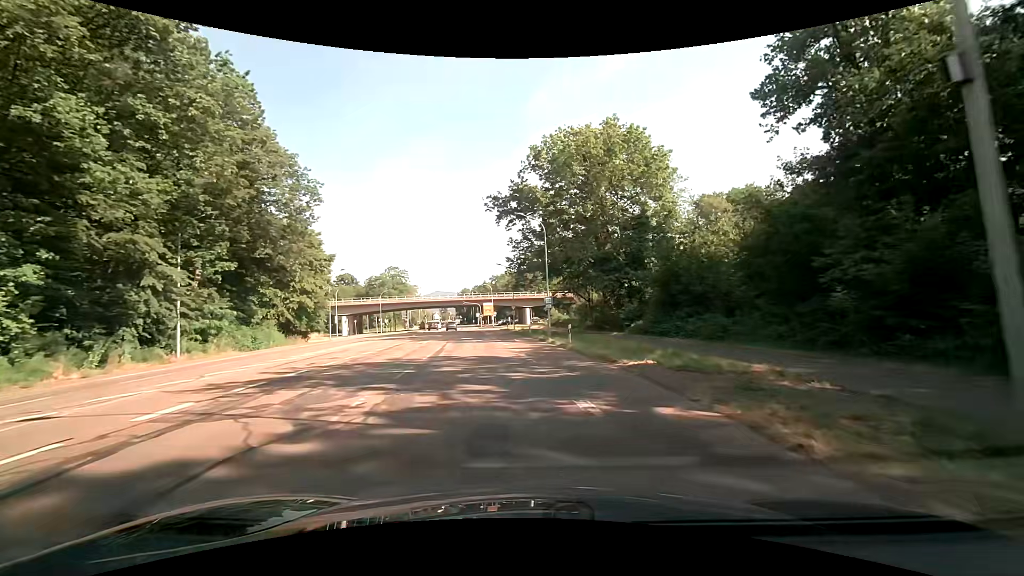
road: secondary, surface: asphalt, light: Day
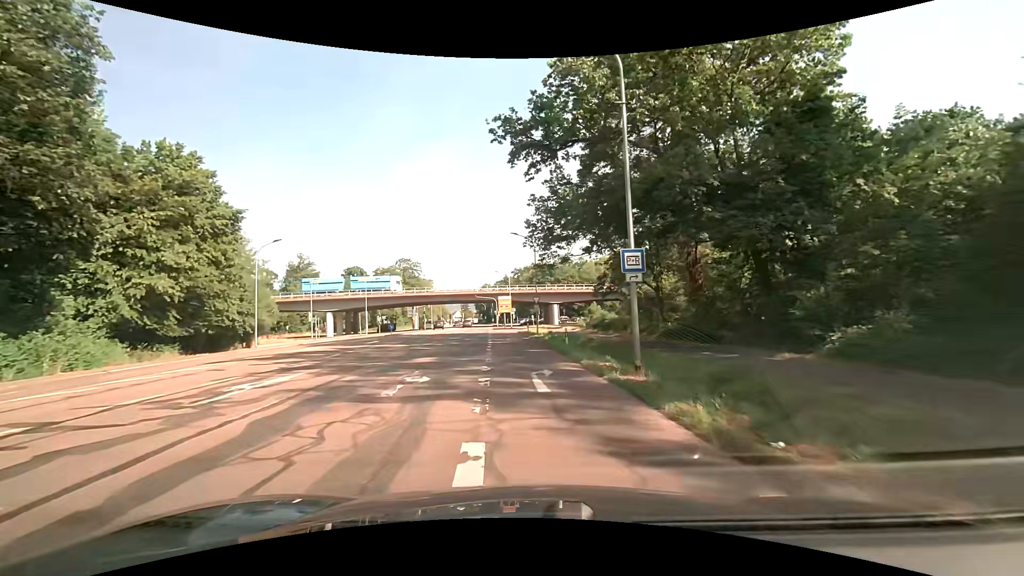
(-0.7, +23.9) m; -3°
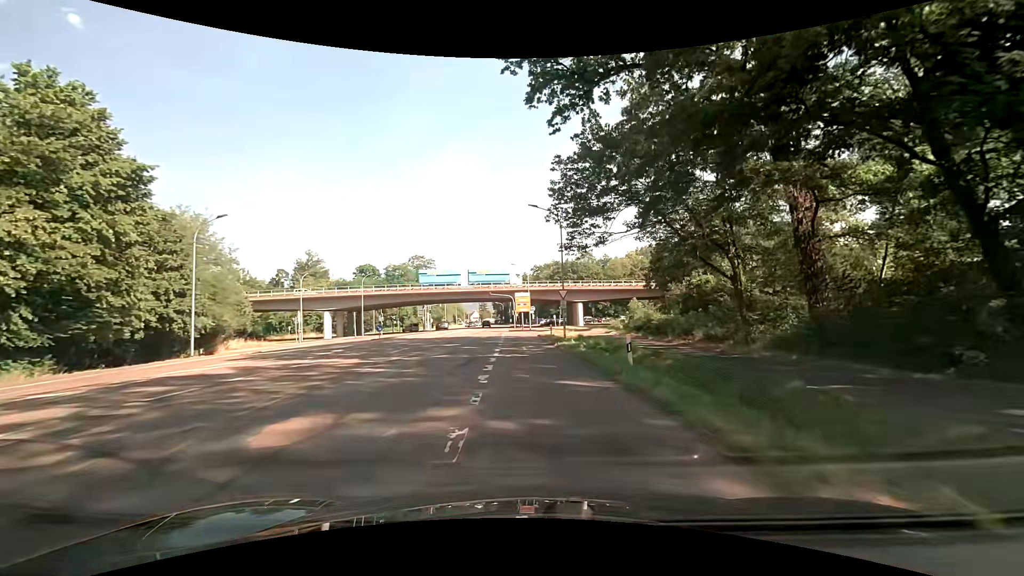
(-0.4, +11.3) m; -3°
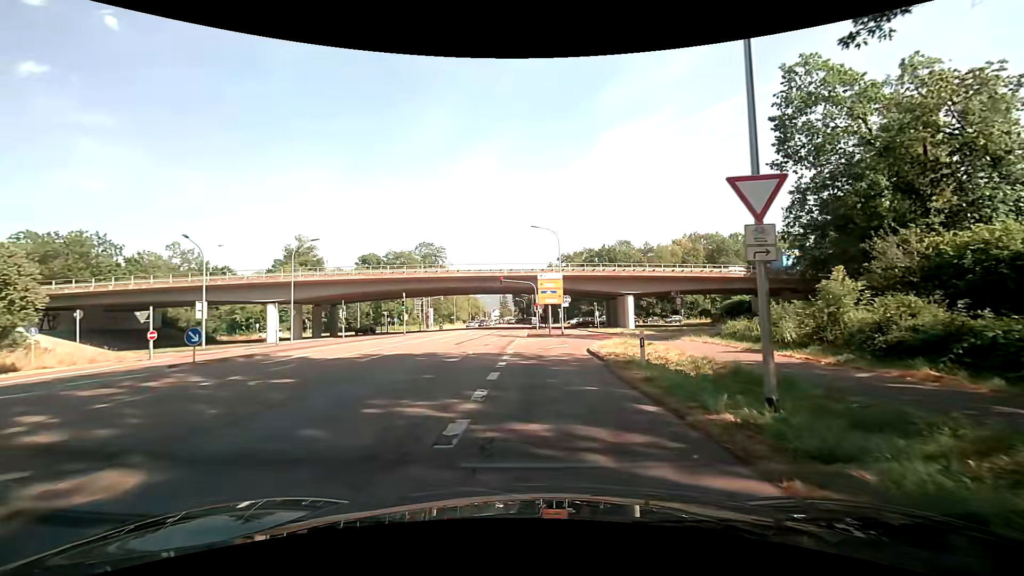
(-0.5, +26.5) m; -3°
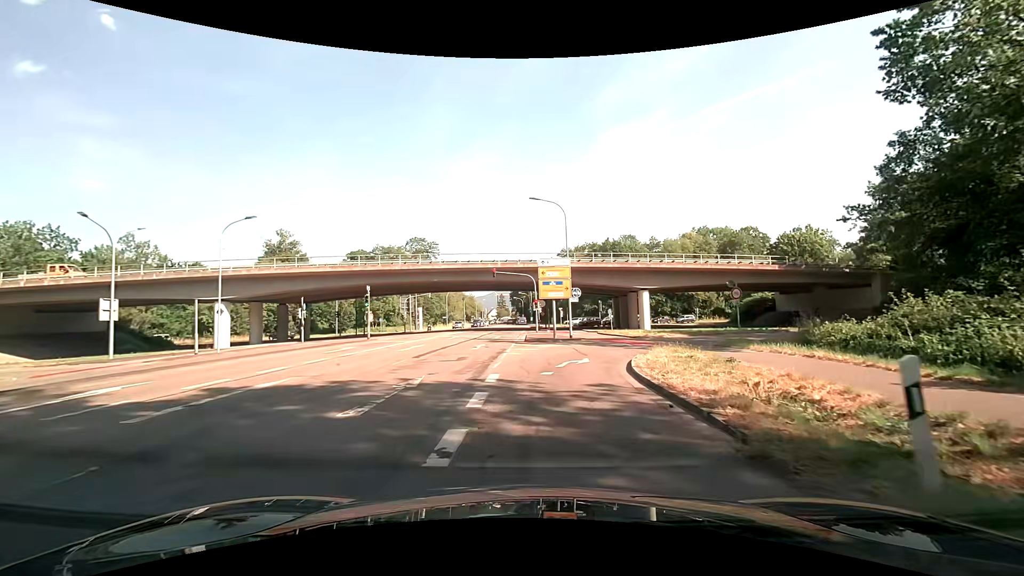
(+0.1, +9.6) m; 0°
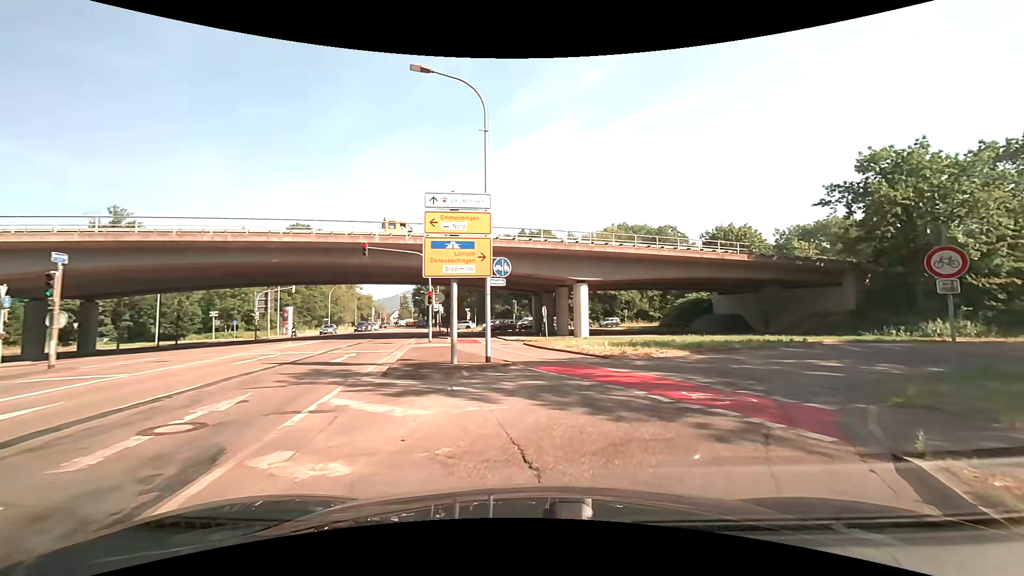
(+0.7, +16.8) m; +9°
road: secondary_link
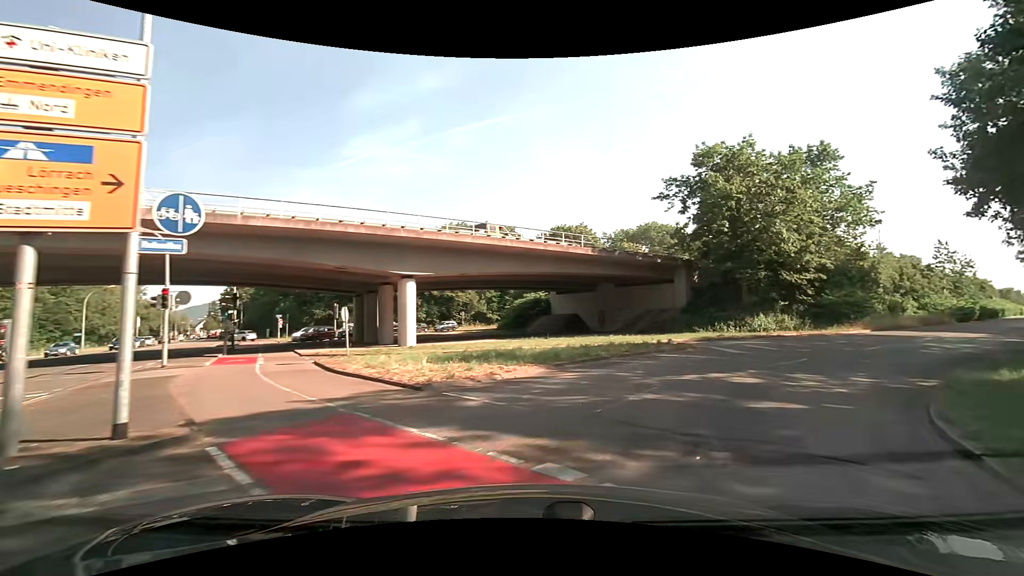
(+1.3, +7.6) m; +19°
